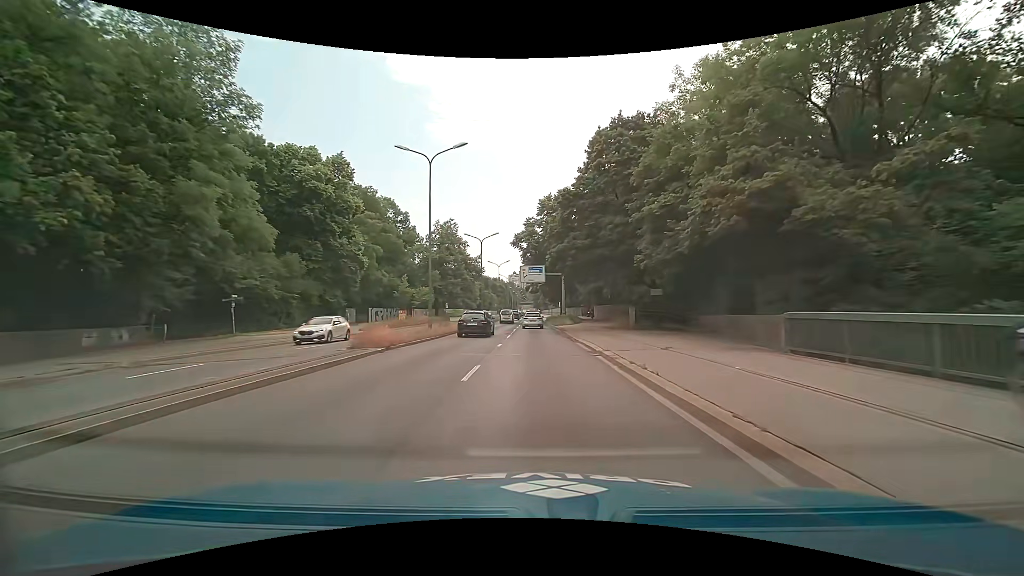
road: trunk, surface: asphalt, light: Day
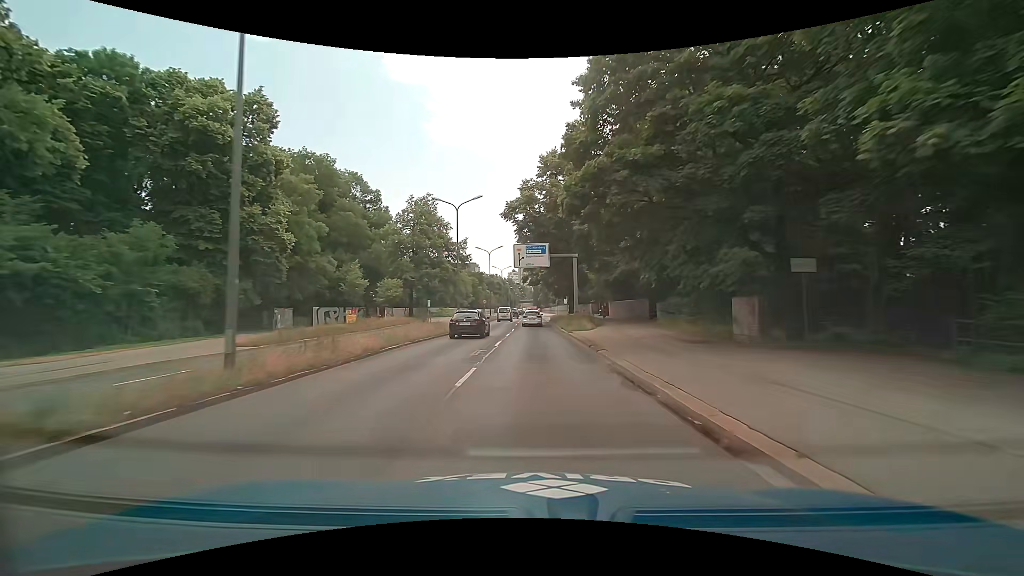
(0.0, +18.3) m; 0°
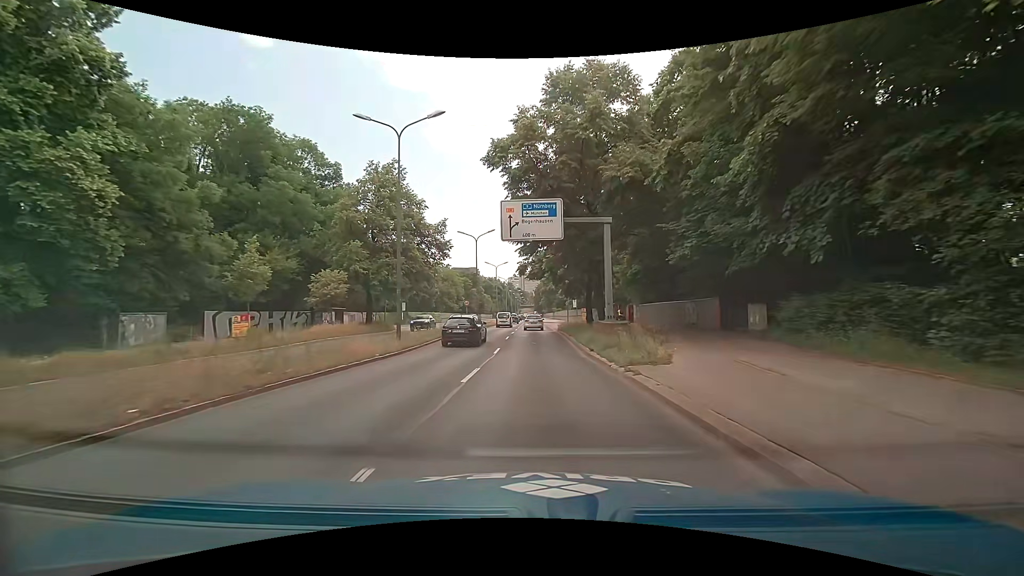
(-0.1, +18.1) m; -1°
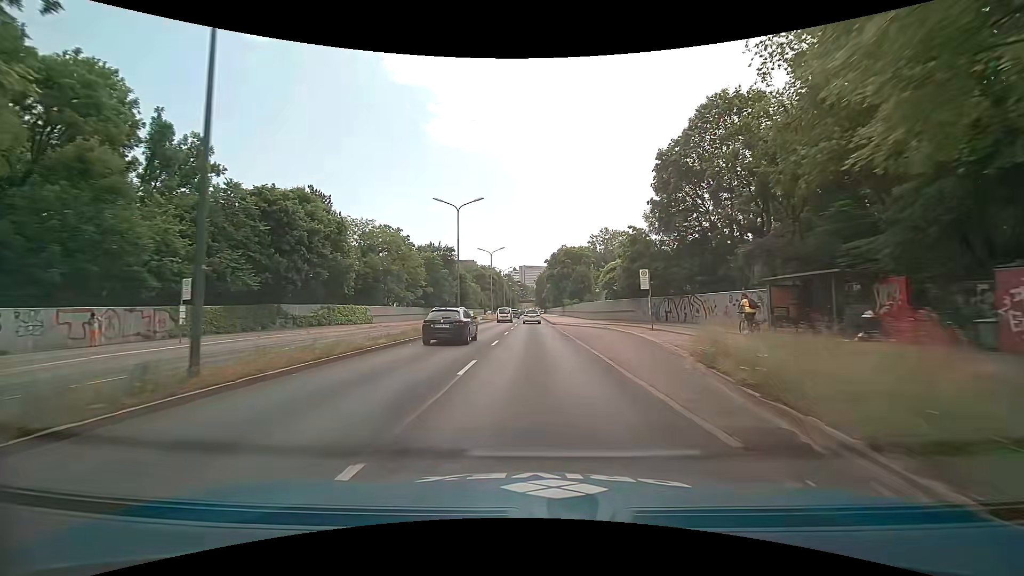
(+0.4, +45.2) m; +2°
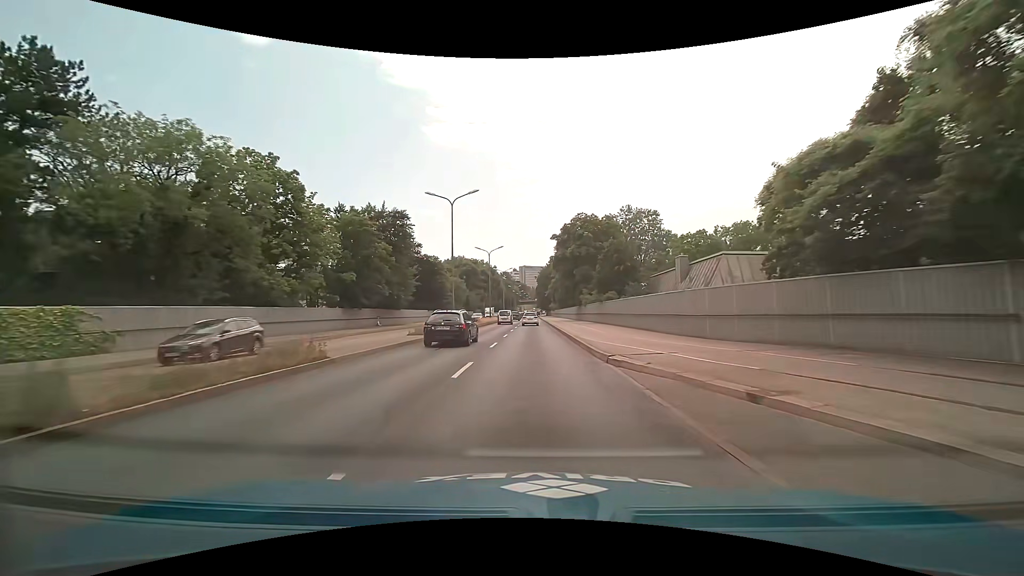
(-0.7, +36.2) m; -1°
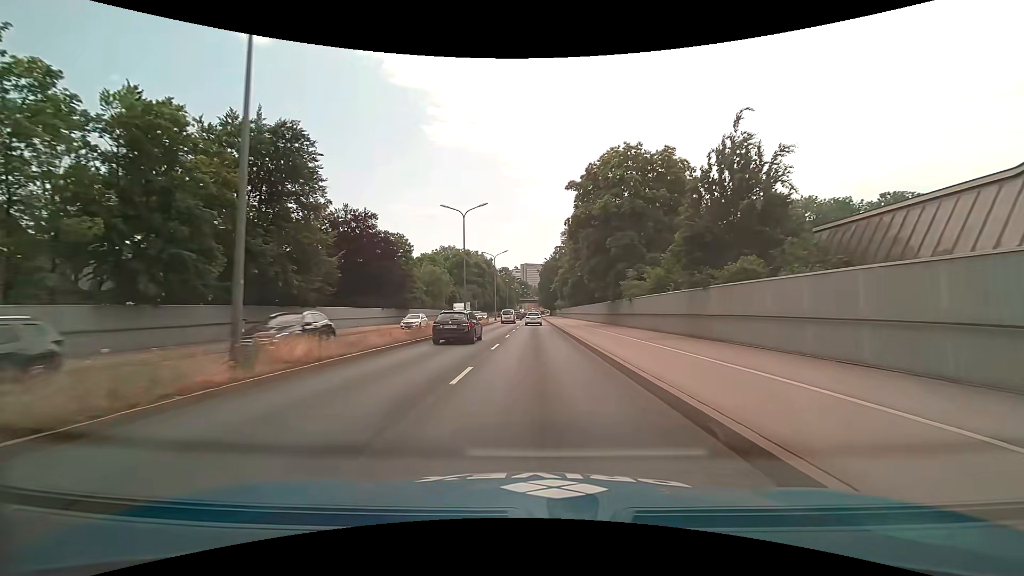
(-0.2, +27.9) m; 0°
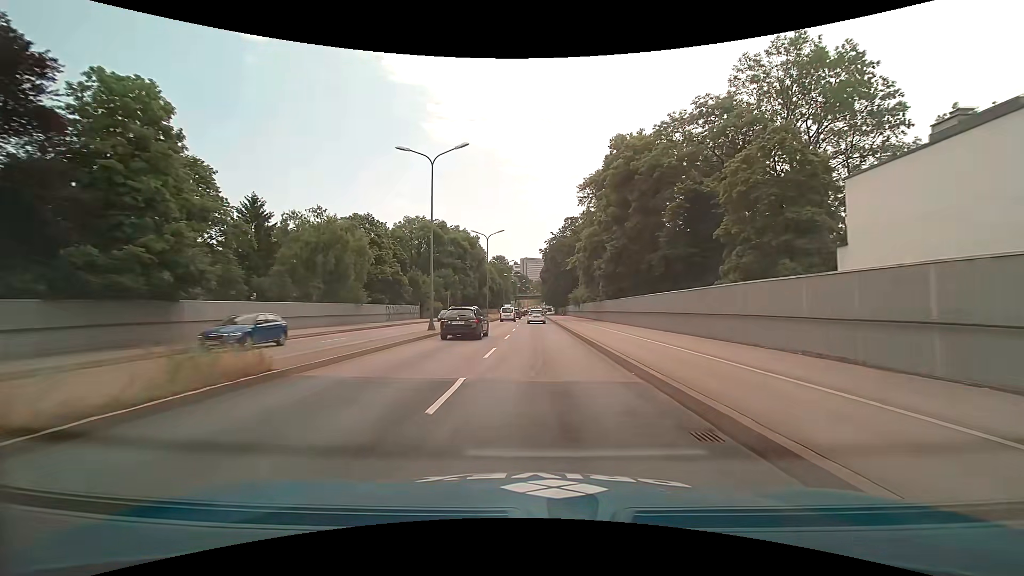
(-0.1, +48.0) m; 0°
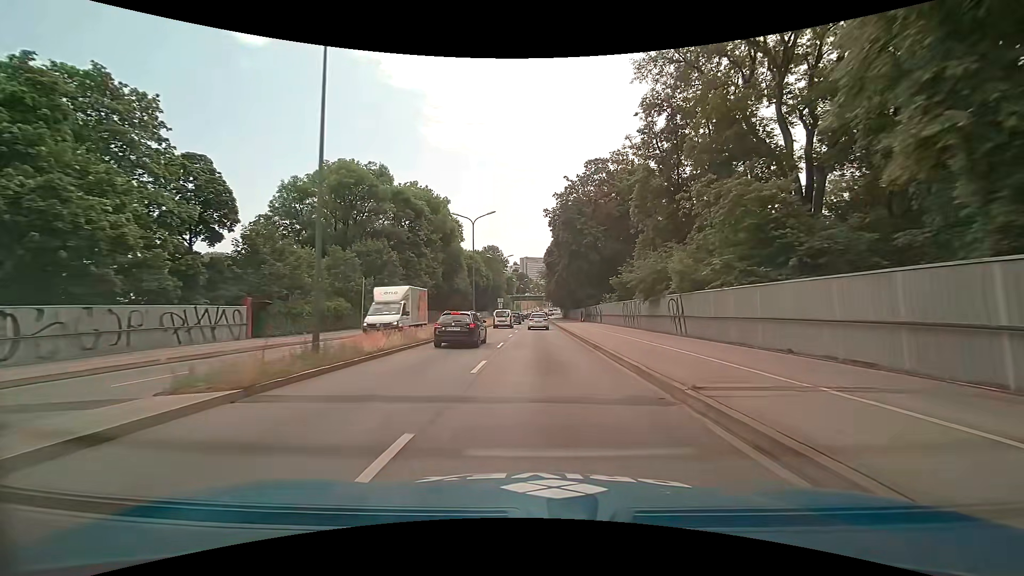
(-0.2, +47.7) m; 0°
(0, +10) (0, +20) (0, +30) (0, +40) (0, +50) (0, +60) (+1, +70) (+1, +80) (+1, +90) (+1, +100) m
